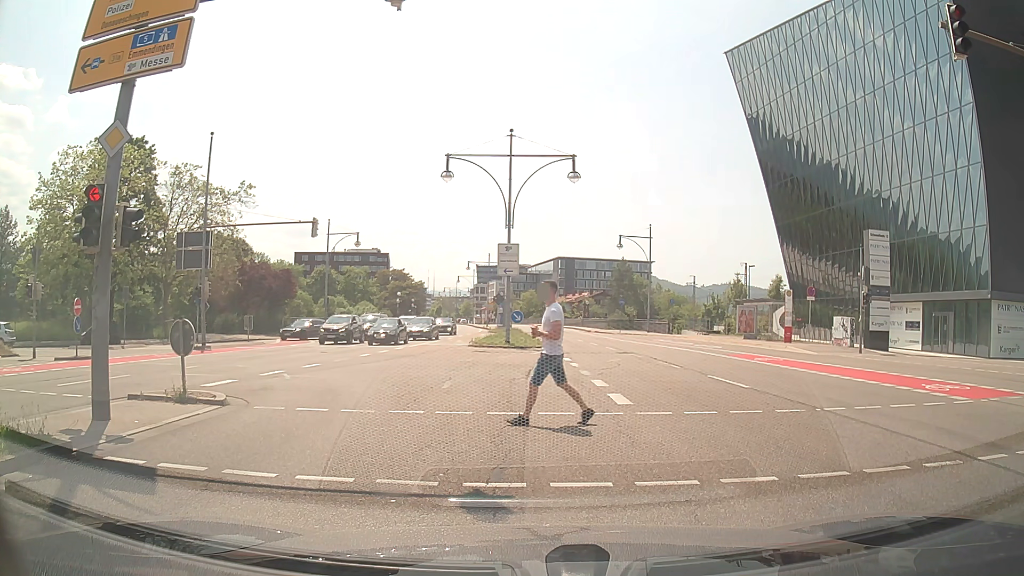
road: primary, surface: asphalt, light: Day
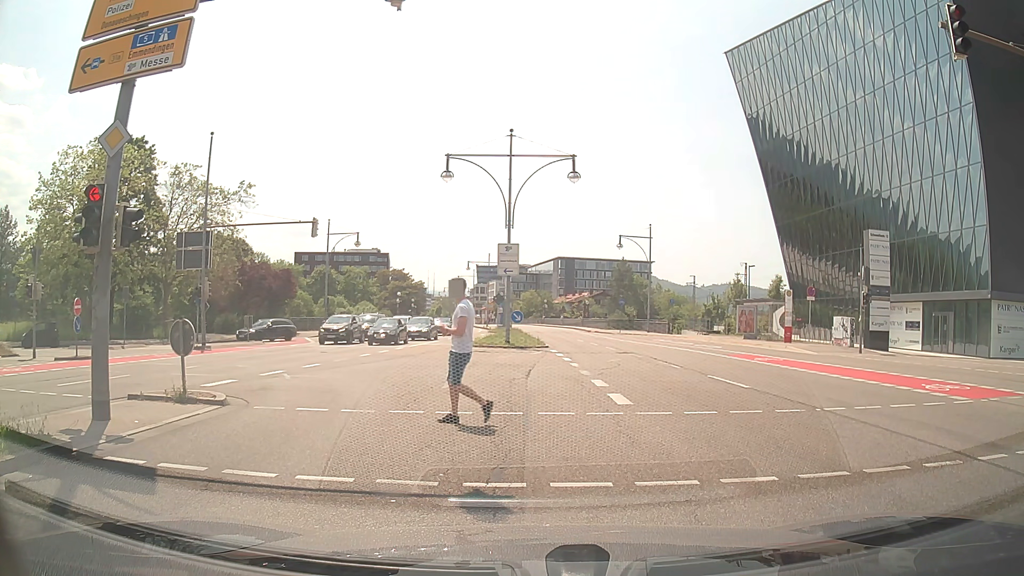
(0.0, 0.0) m; 0°
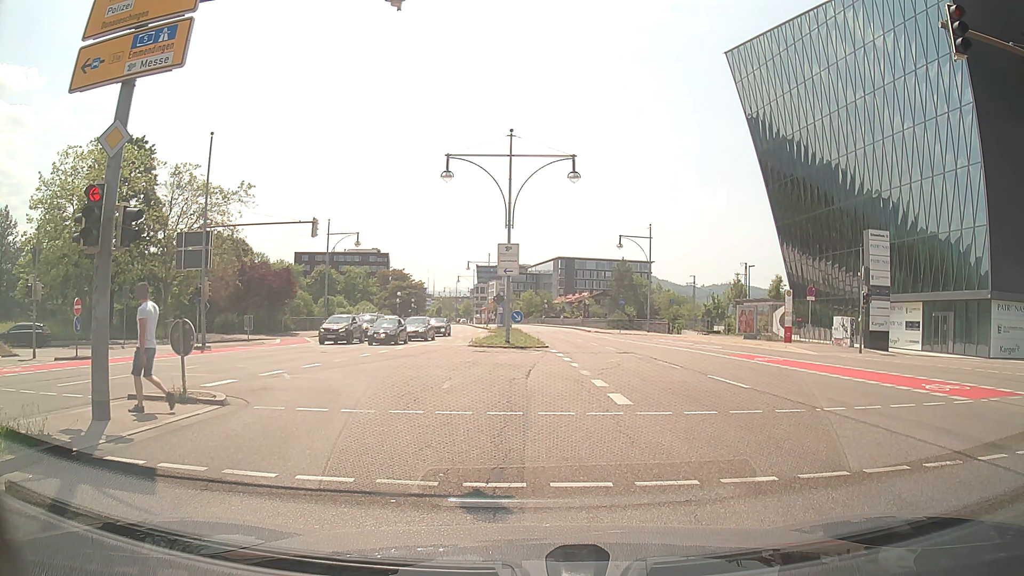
(0.0, 0.0) m; 0°
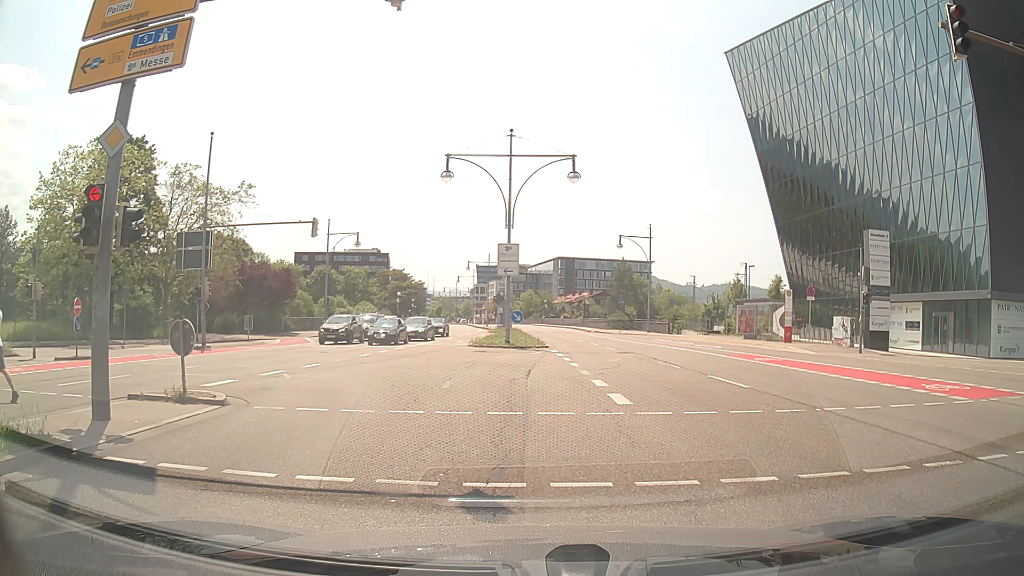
(0.0, 0.0) m; 0°
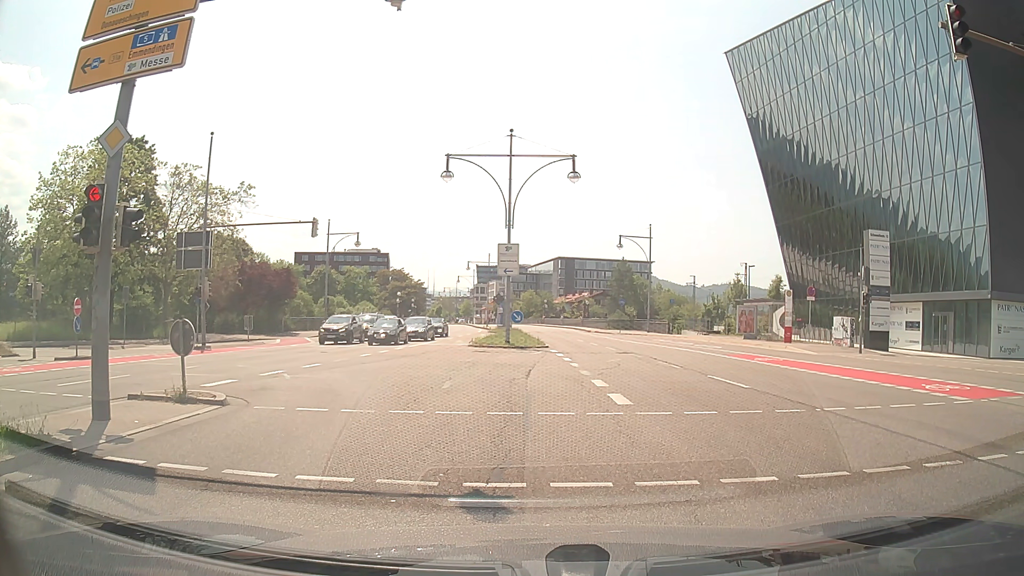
(0.0, 0.0) m; 0°
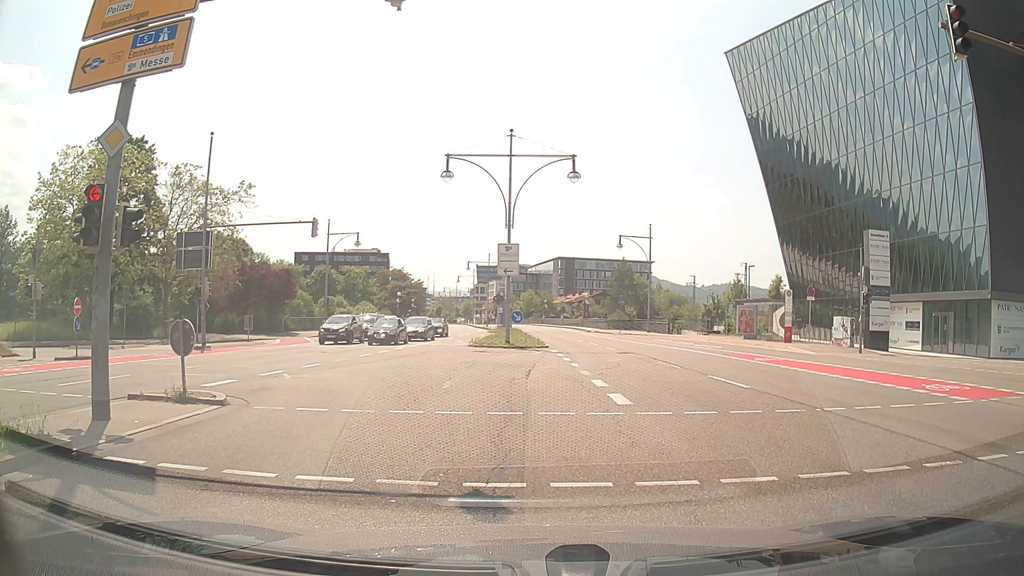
(0.0, 0.0) m; 0°
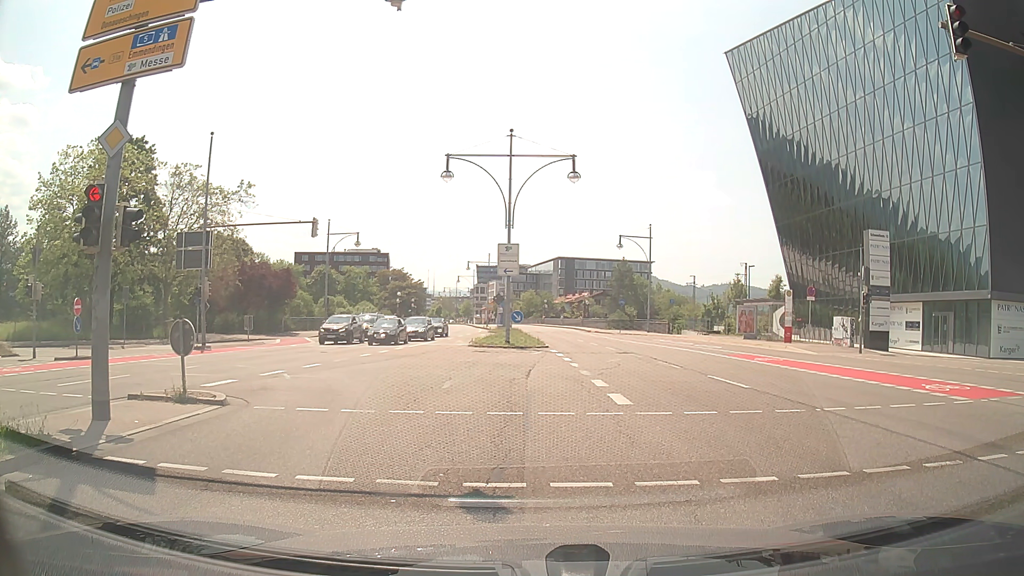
(0.0, 0.0) m; 0°
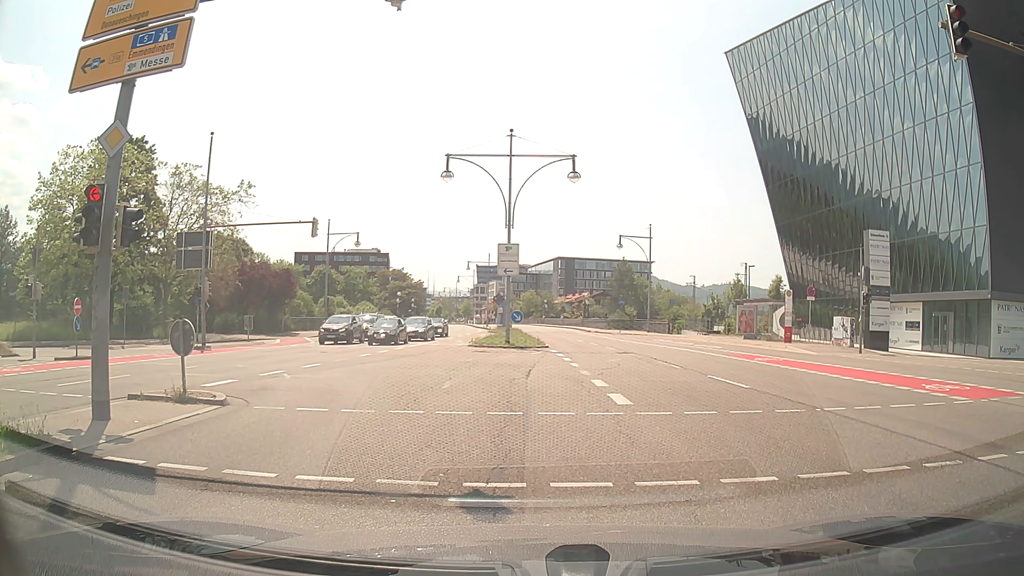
(0.0, 0.0) m; 0°
(0, +10) (-2, +20) (-9, +26) (-19, +28) (-29, +27) (-39, +27) (-49, +26) (-59, +25) (-69, +24) (-79, +24) m
